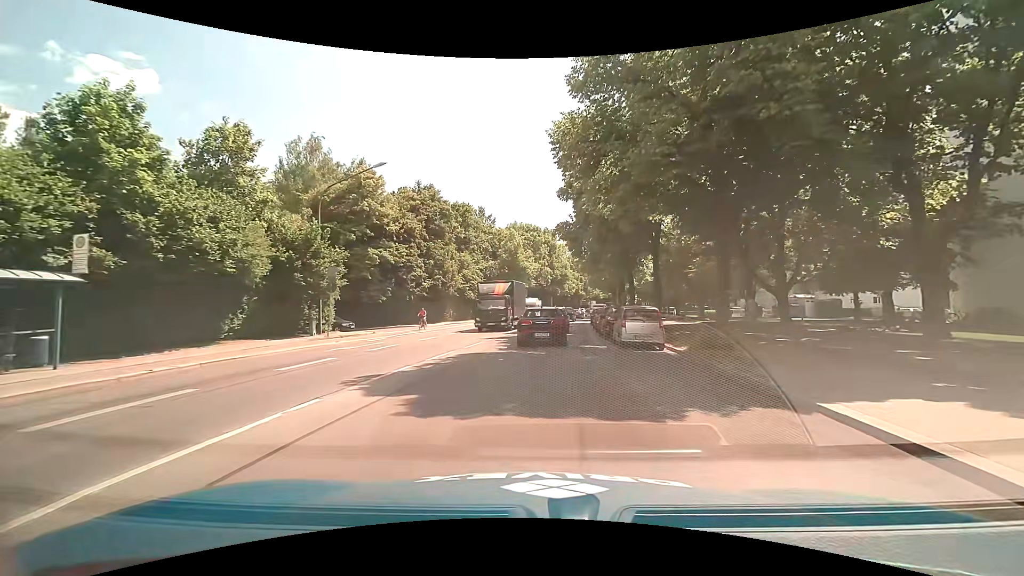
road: secondary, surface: asphalt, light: Day
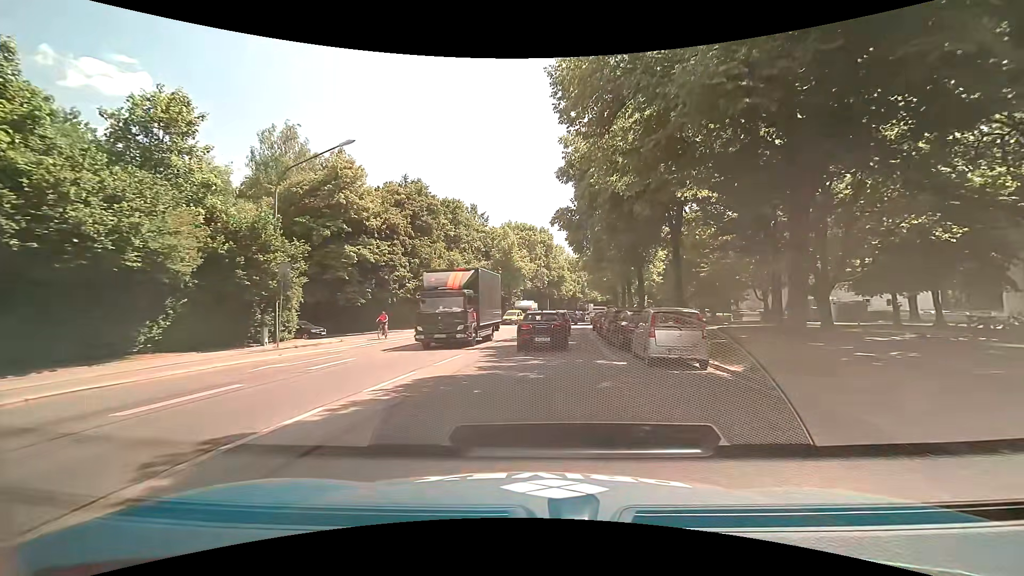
(0.0, +4.6) m; 0°
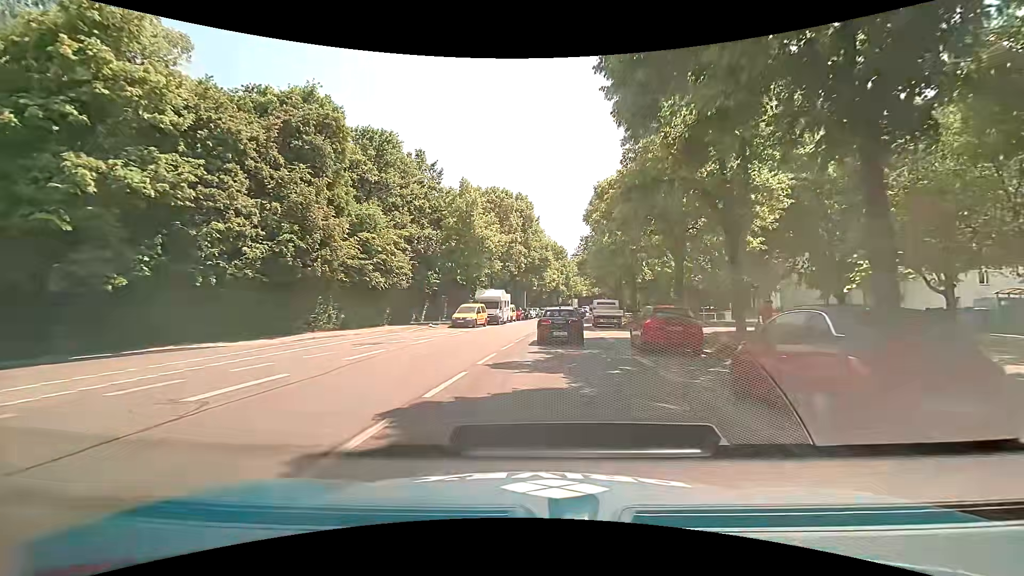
(+0.2, +23.4) m; +3°
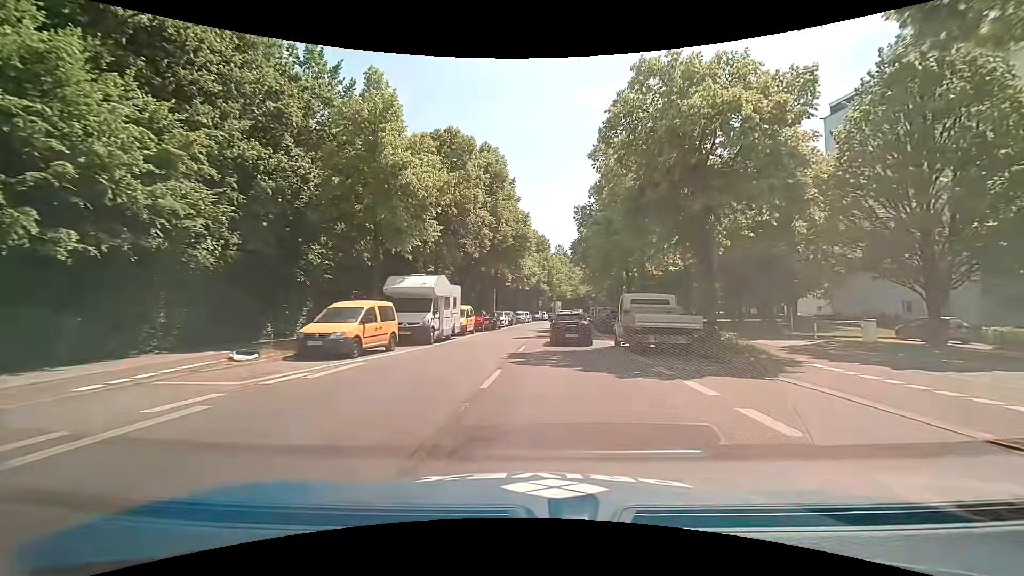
(+0.2, +21.4) m; +2°
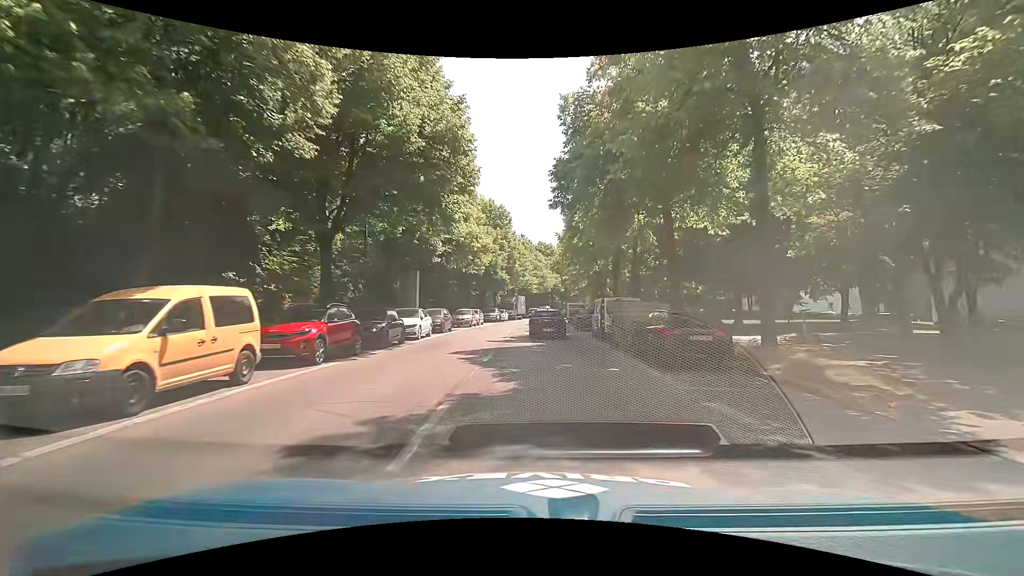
(+0.8, +22.6) m; +6°
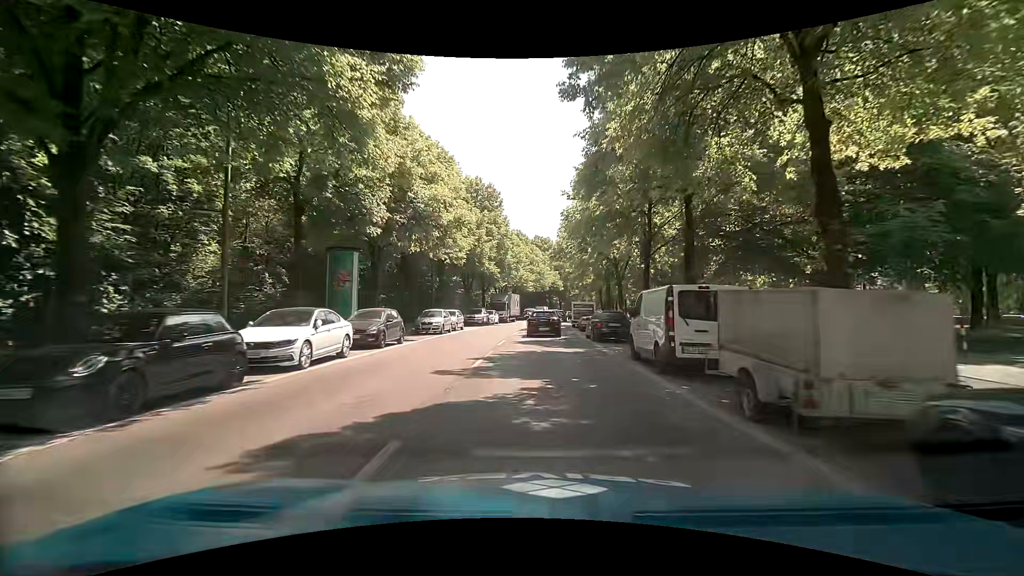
(-0.2, +11.1) m; -1°
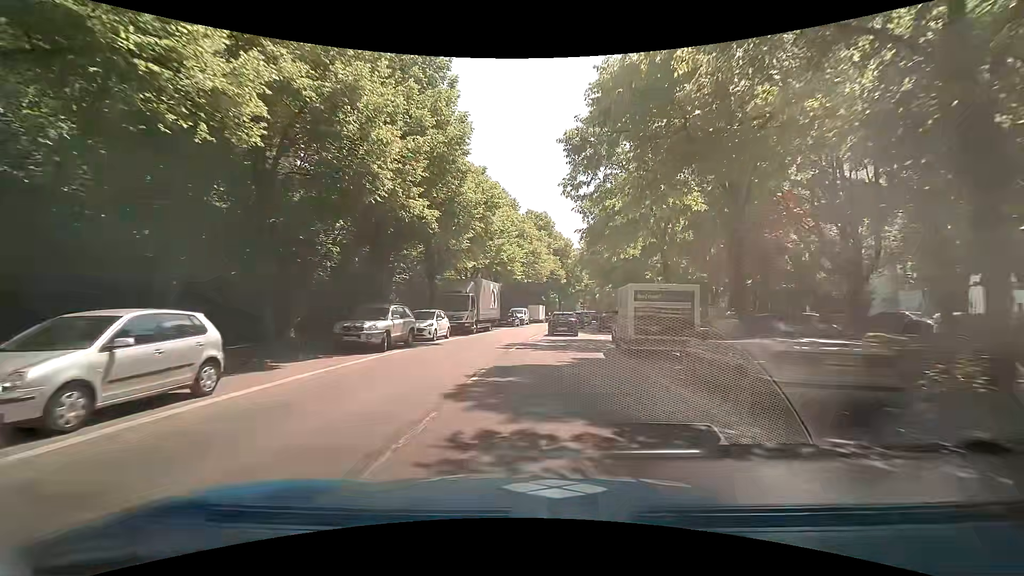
(+0.4, +28.4) m; 0°
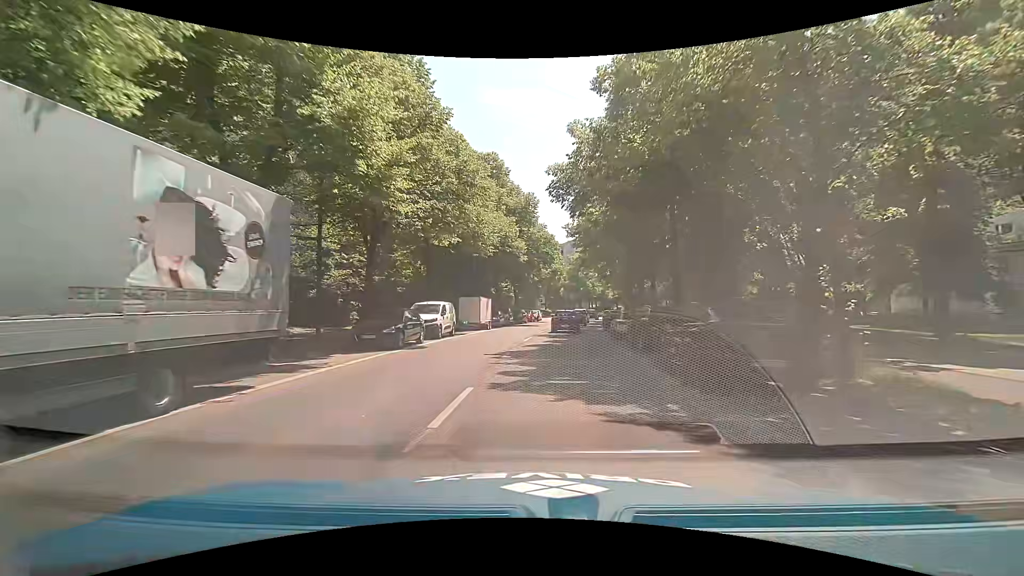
(+1.6, +28.9) m; +7°
(0, +10) (0, +20) (+1, +30) (+2, +40) (+3, +50) (+4, +60) (+6, +70) (+8, +79) (+10, +89) (+12, +99) m
